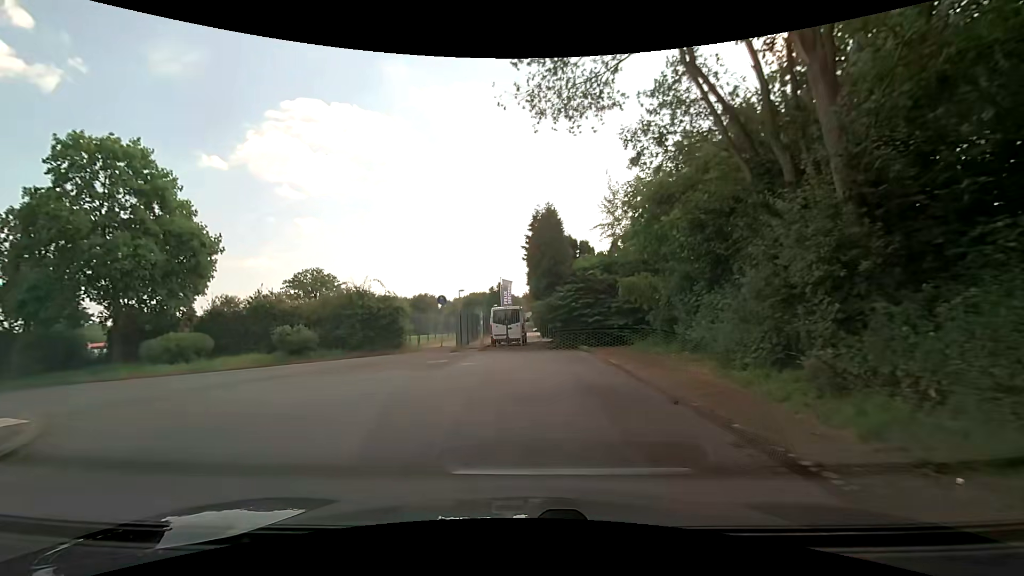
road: residential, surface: paved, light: Day
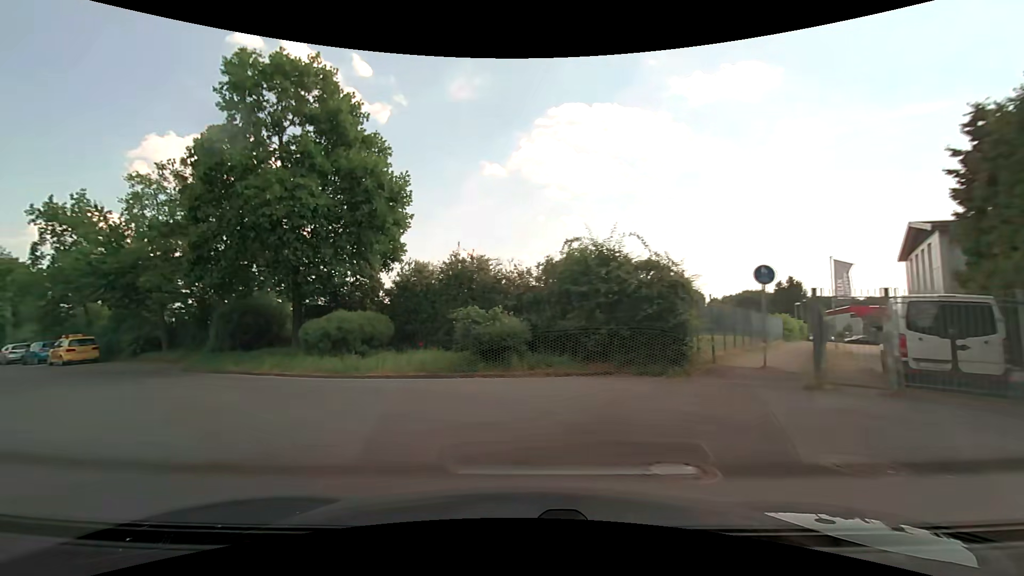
(-2.5, +13.5) m; -26°
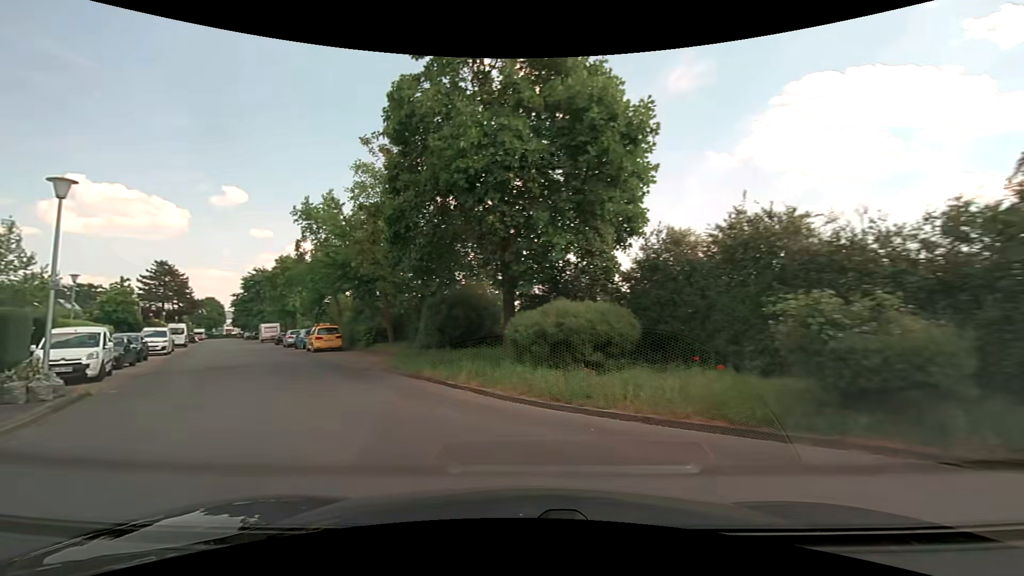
(-1.5, +6.4) m; -26°
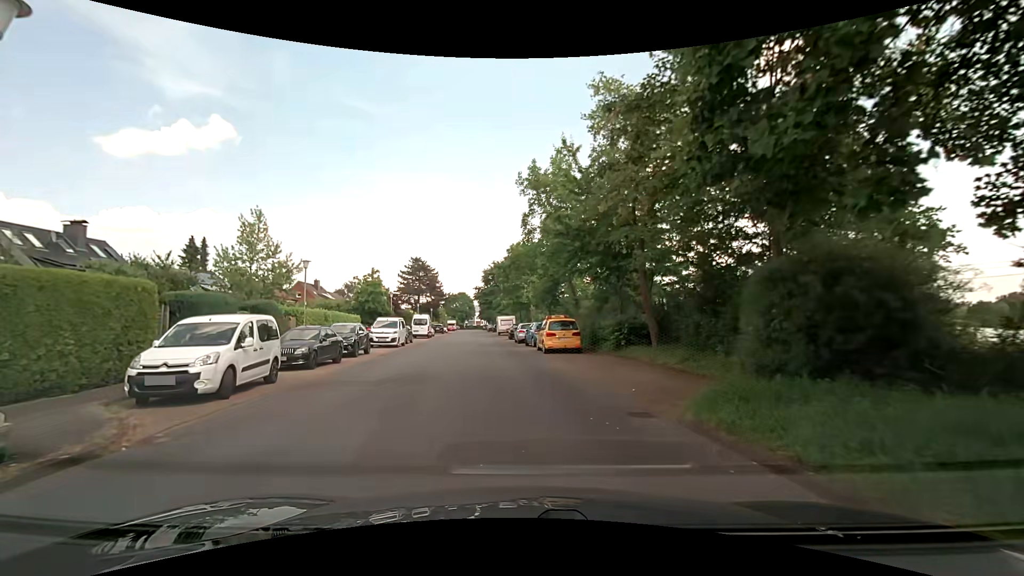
(-2.8, +9.5) m; -27°
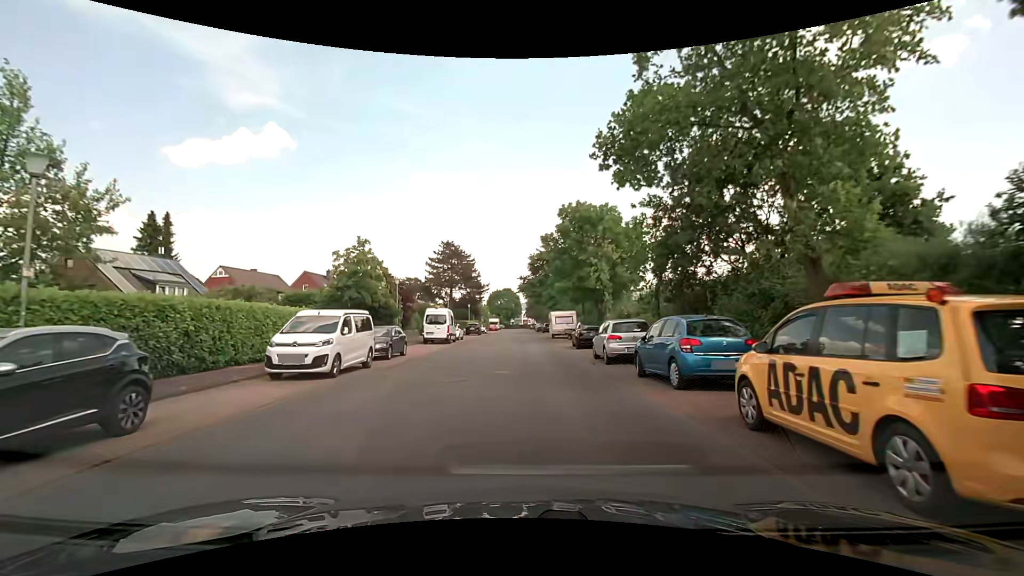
(-1.5, +19.4) m; -6°
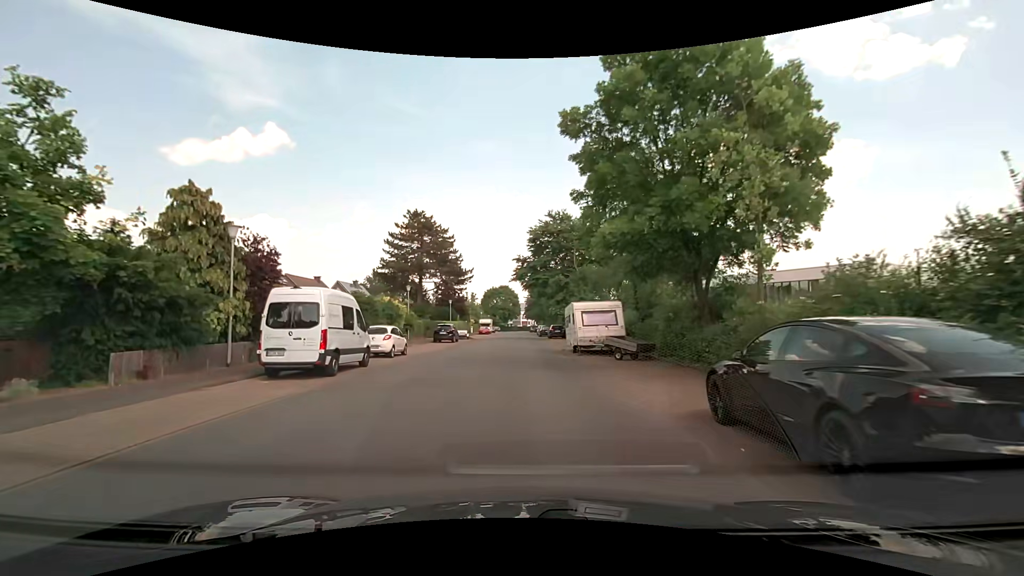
(0.0, +22.8) m; -1°
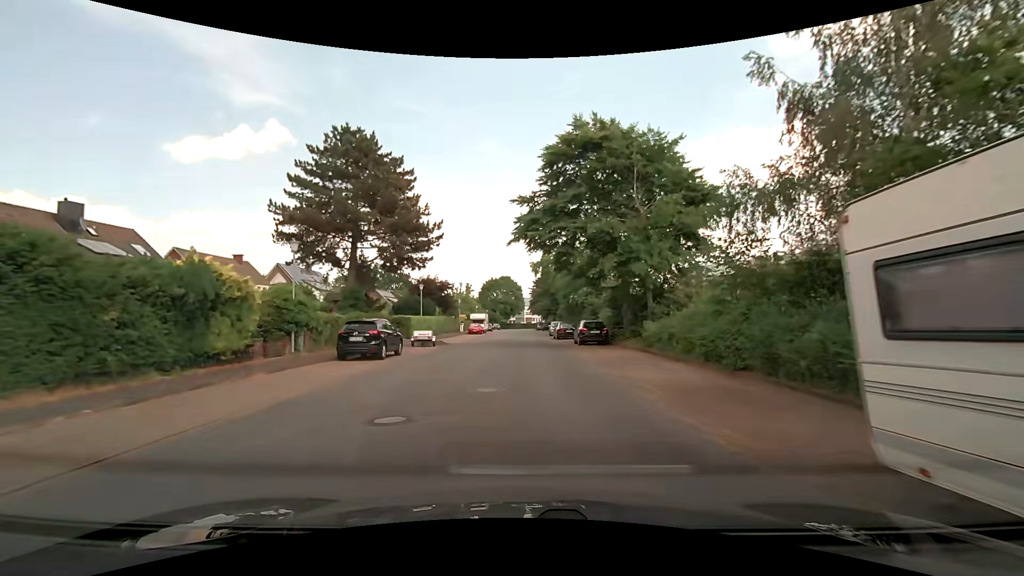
(-0.2, +23.9) m; 0°
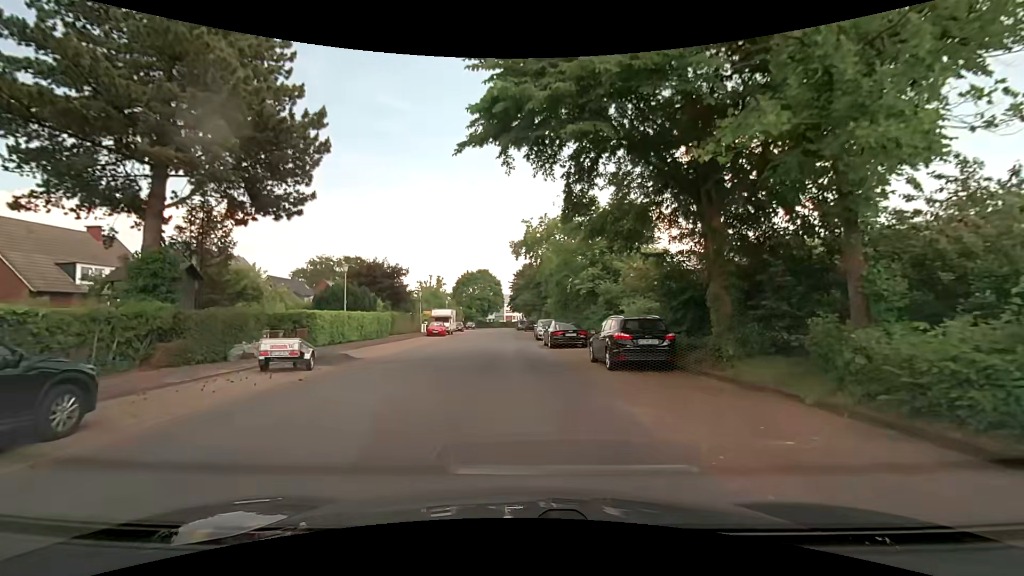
(+0.3, +15.6) m; +3°
